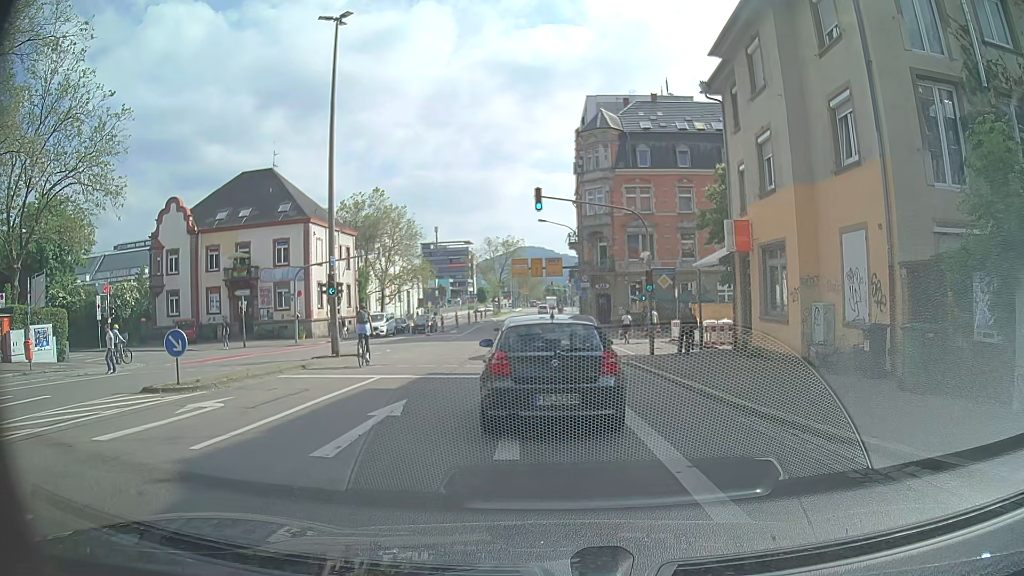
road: secondary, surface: asphalt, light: Day
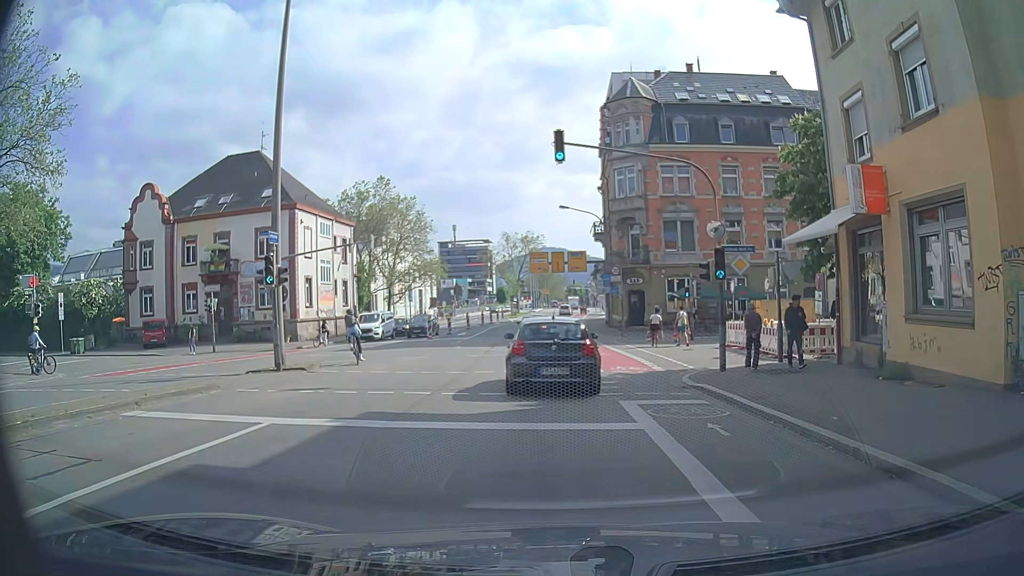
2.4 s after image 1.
(-0.2, +8.1) m; -4°
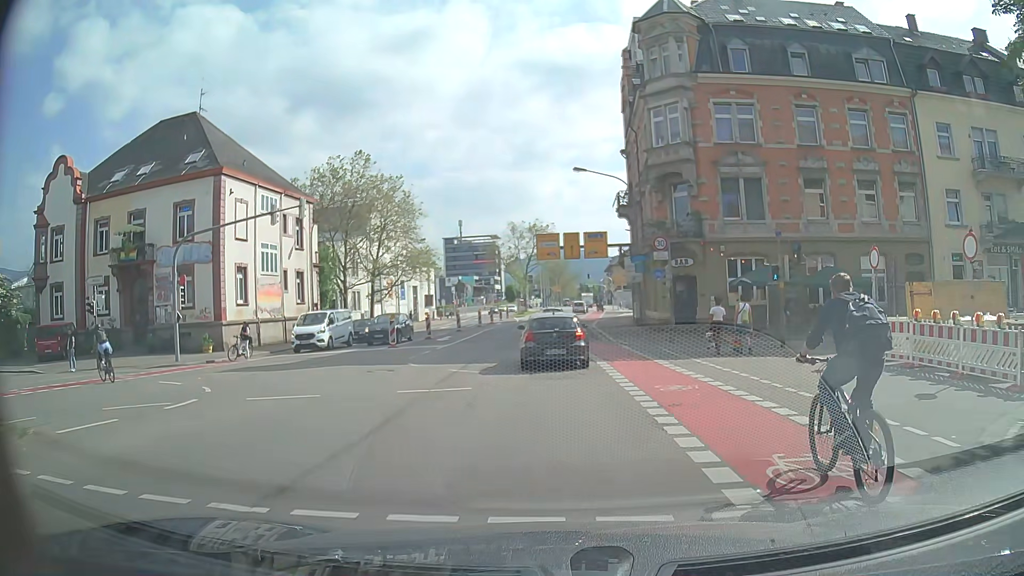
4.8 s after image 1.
(+0.3, +13.3) m; 0°
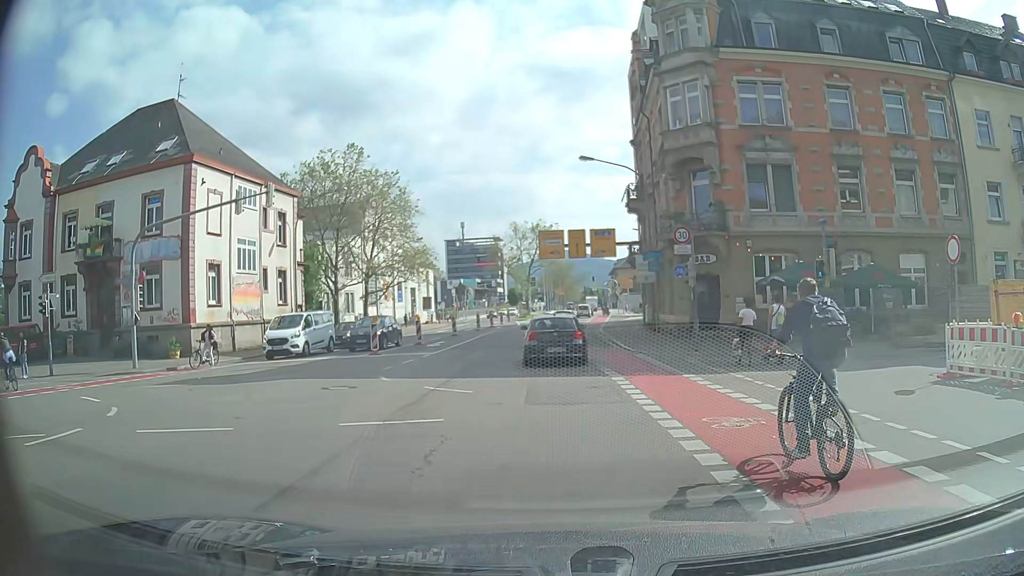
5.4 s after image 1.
(+0.1, +3.8) m; +1°
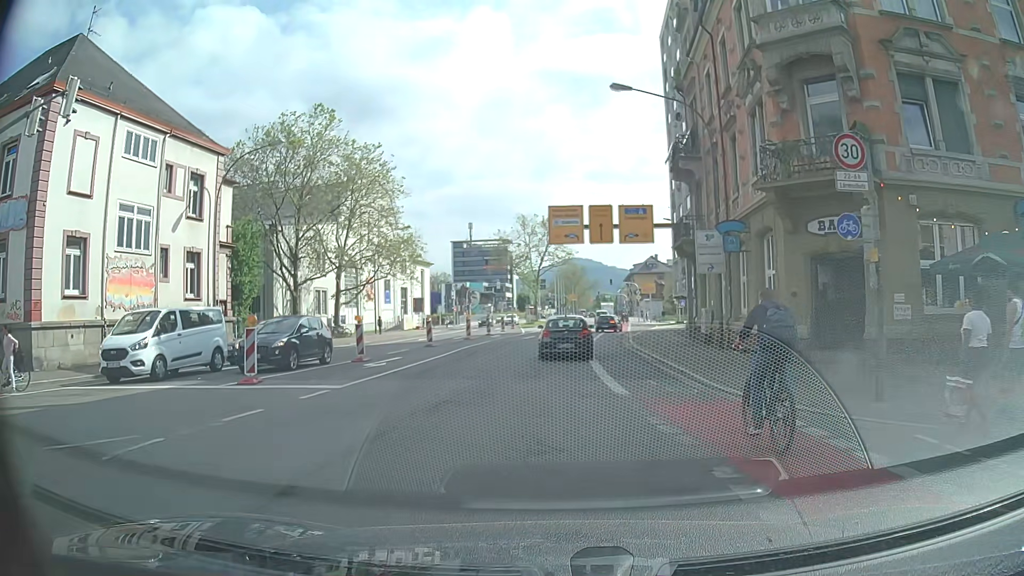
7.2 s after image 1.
(-0.1, +12.7) m; -1°
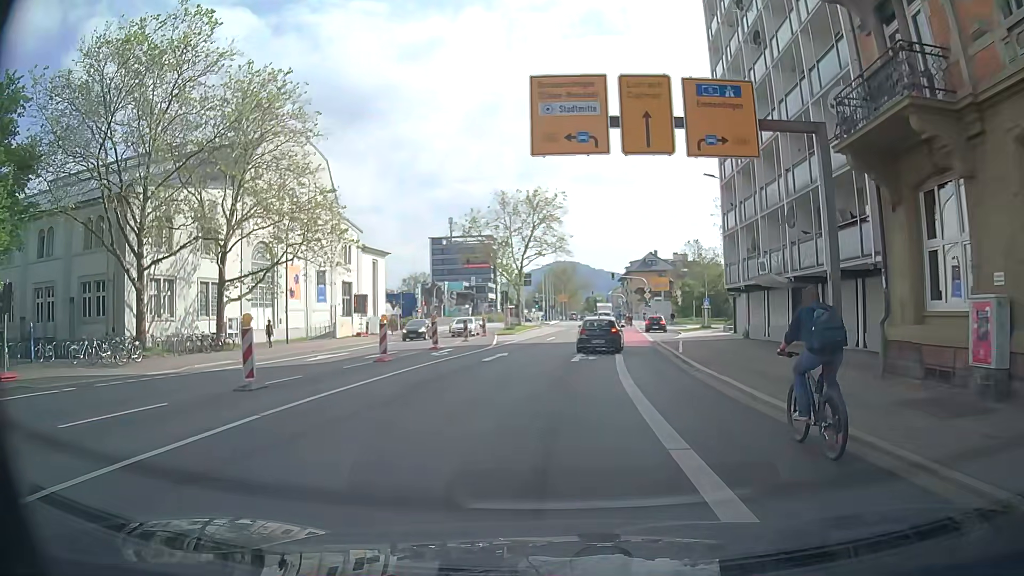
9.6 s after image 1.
(-0.1, +19.4) m; 0°
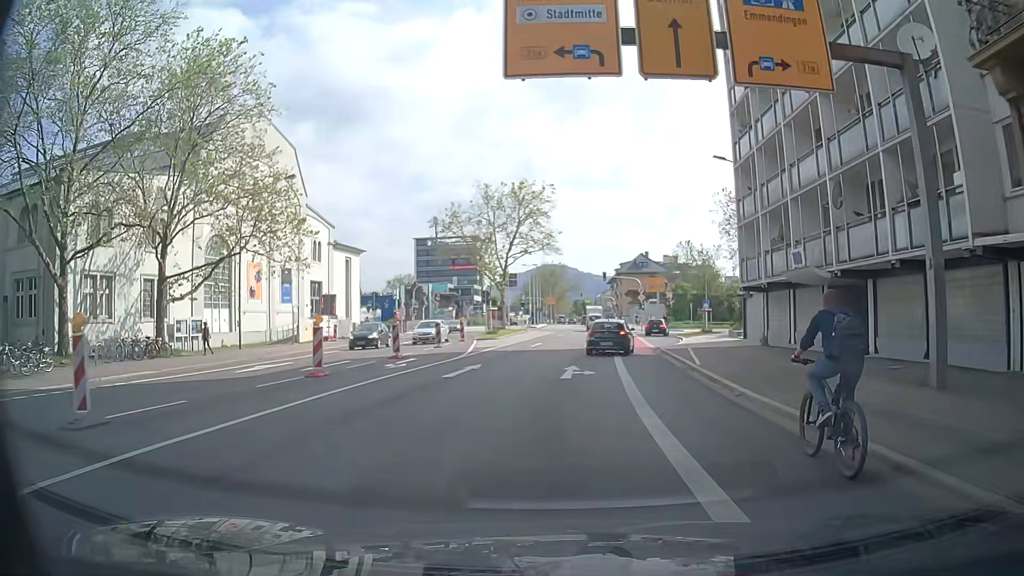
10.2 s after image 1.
(+0.1, +5.3) m; +2°
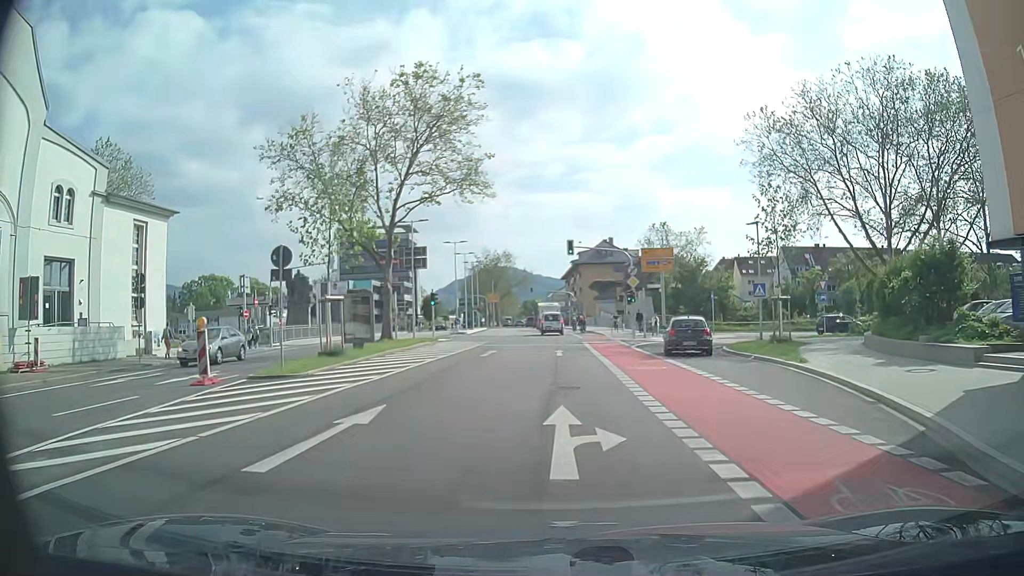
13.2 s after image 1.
(+0.8, +29.3) m; +3°
(0, +10) (0, +20) (0, +30) (0, +40) (0, +50) (0, +60) (0, +70) (-1, +80) (-1, +90) (-2, +100) m
